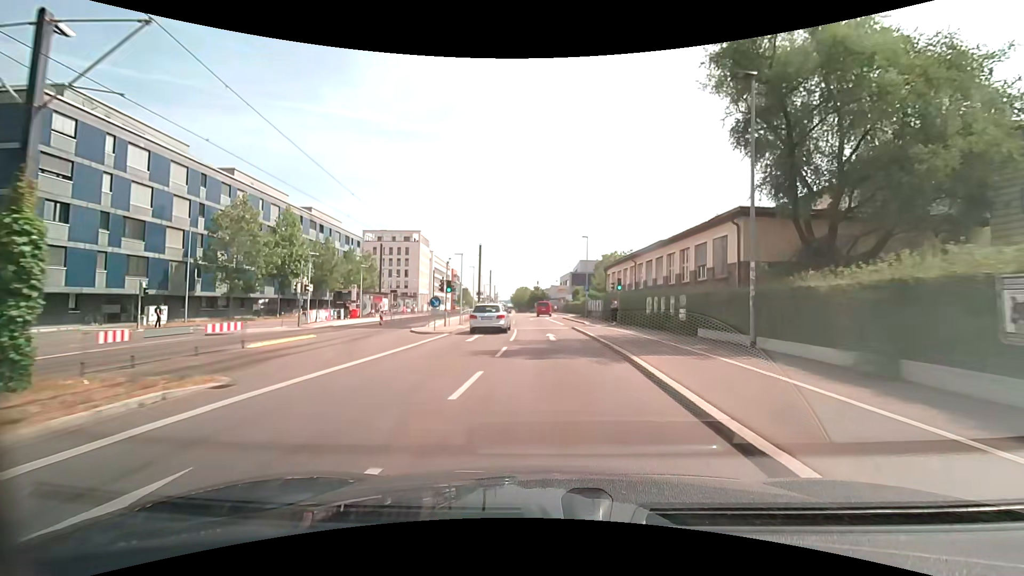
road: secondary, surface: asphalt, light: Day
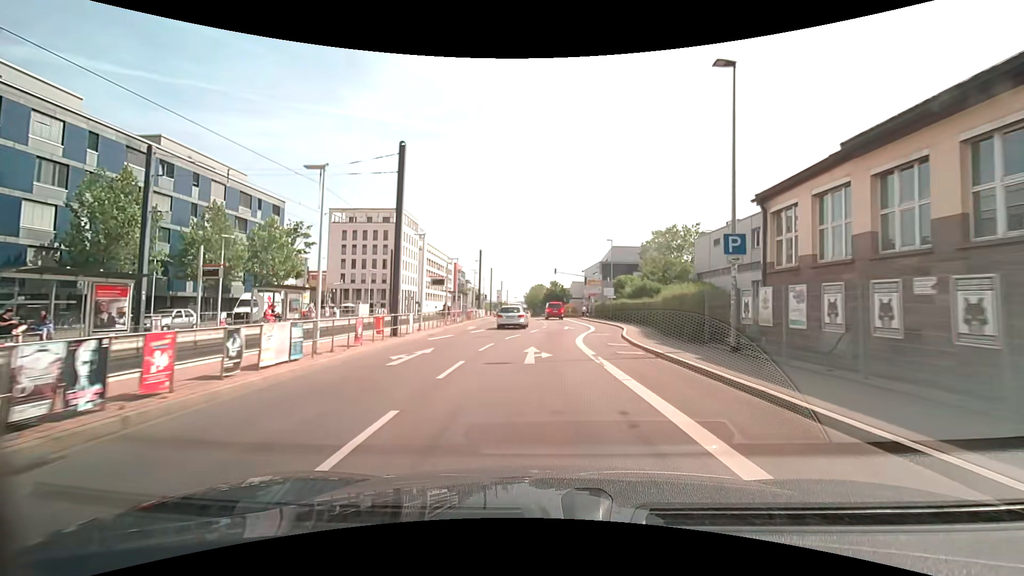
(+0.1, +35.9) m; -1°
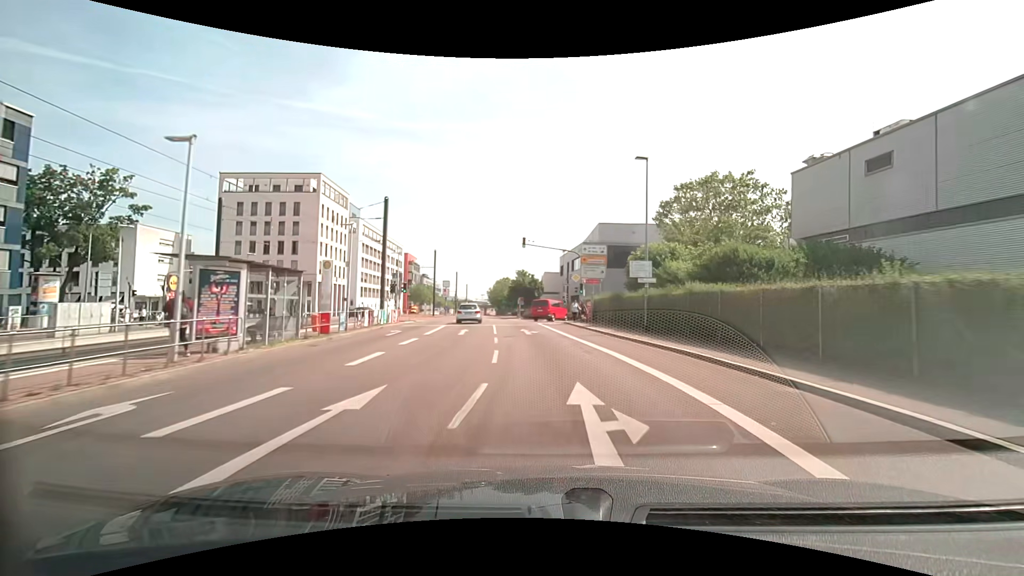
(+0.3, +28.0) m; +4°
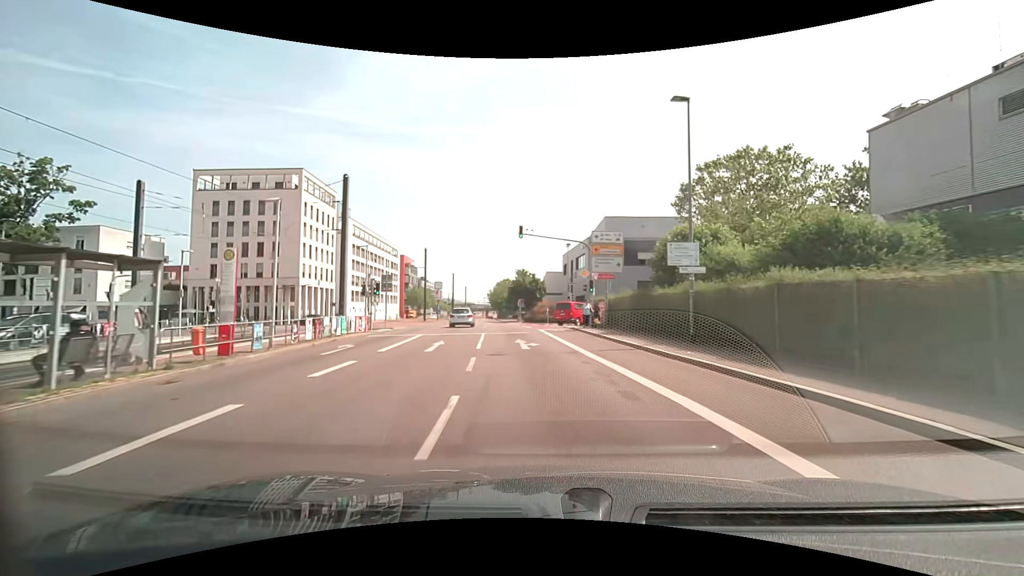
(0.0, +6.9) m; 0°
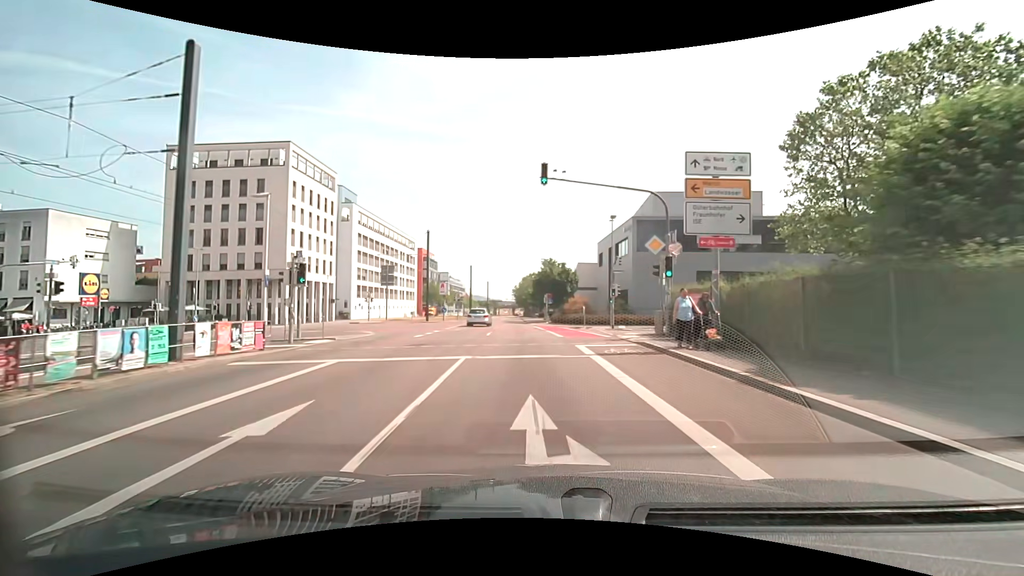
(-0.4, +13.8) m; -4°
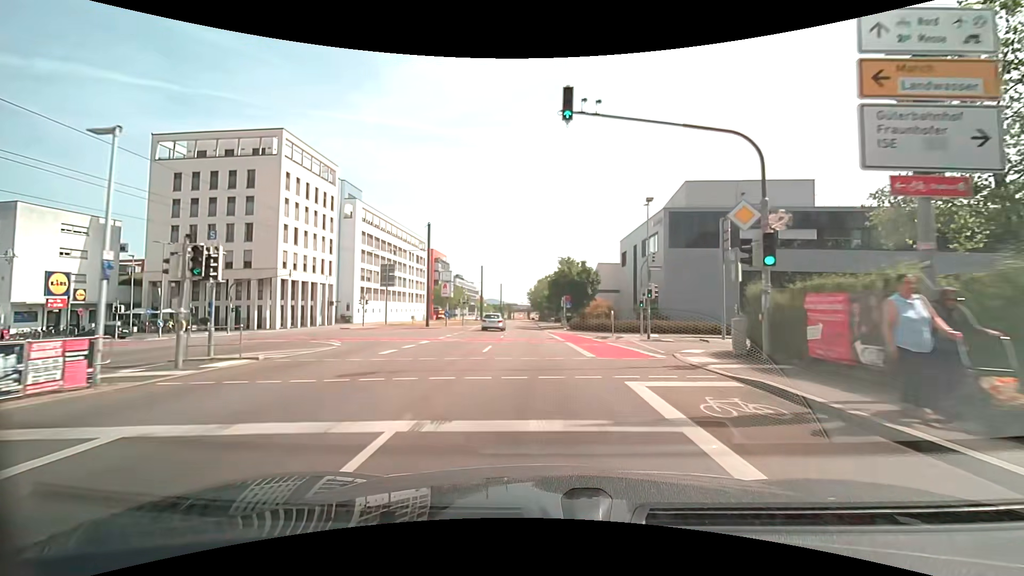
(-0.1, +7.0) m; -2°
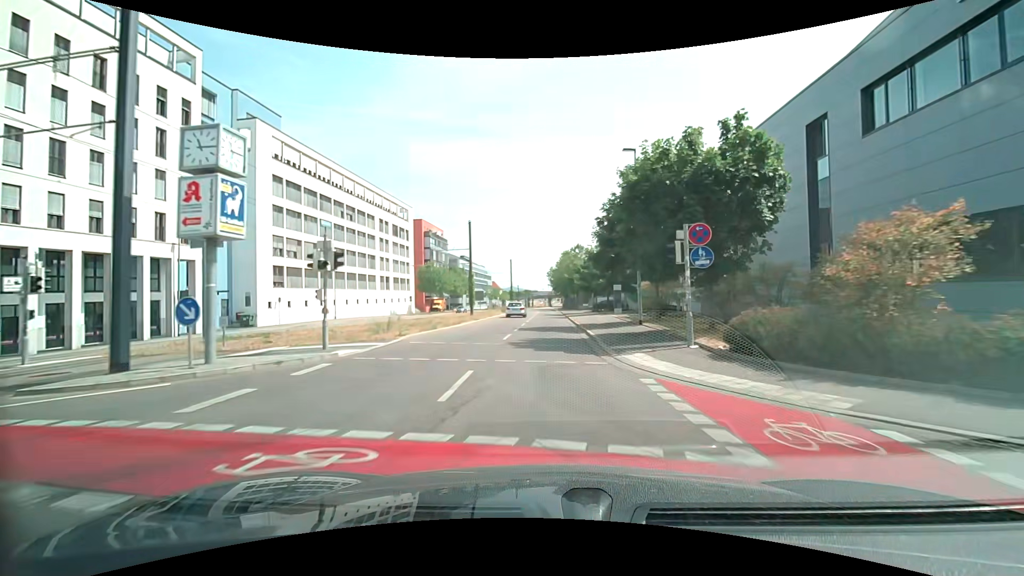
(-1.3, +36.4) m; -2°
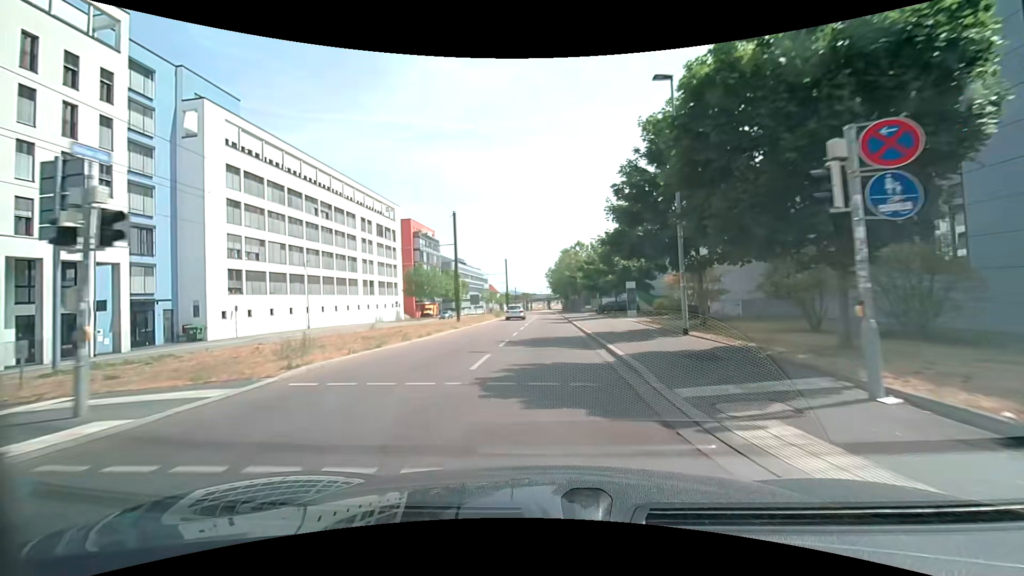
(0.0, +7.6) m; 0°
(0, +10) (0, +20) (0, +30) (0, +40) (+1, +50) (+1, +60) (+1, +70) (+1, +80) (0, +90) (0, +100) m
